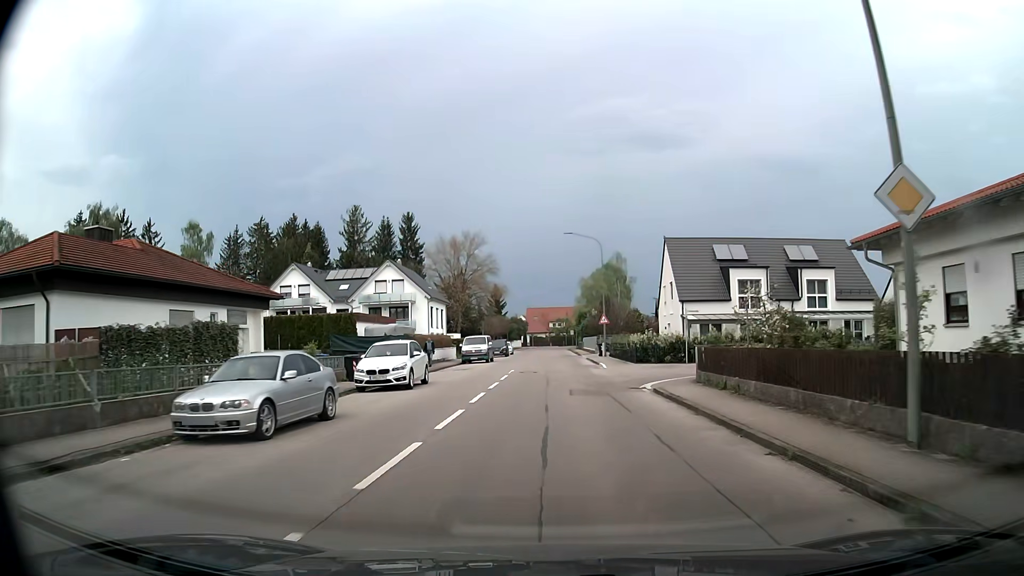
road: tertiary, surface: asphalt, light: Day
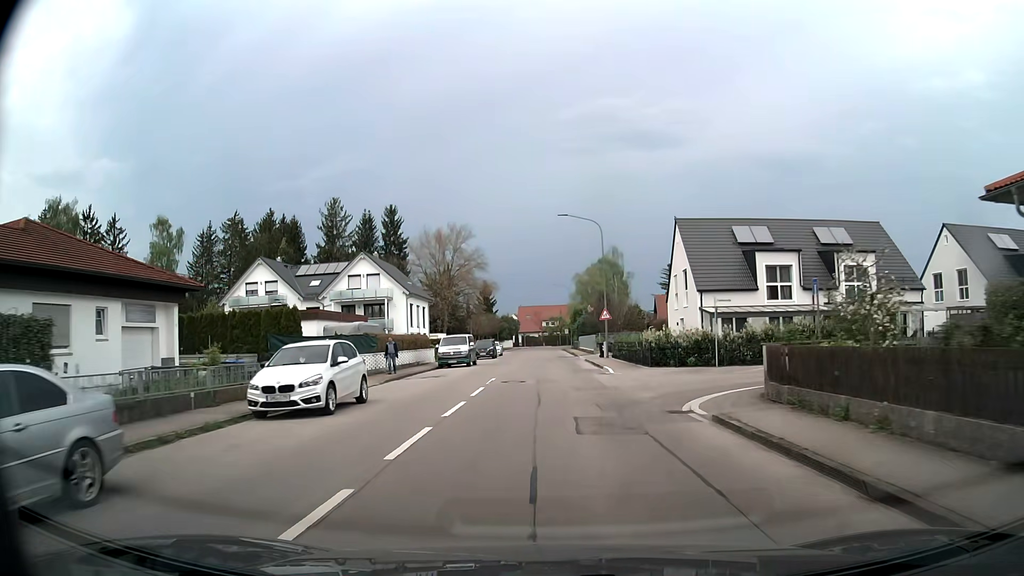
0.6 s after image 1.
(+0.1, +7.7) m; +1°
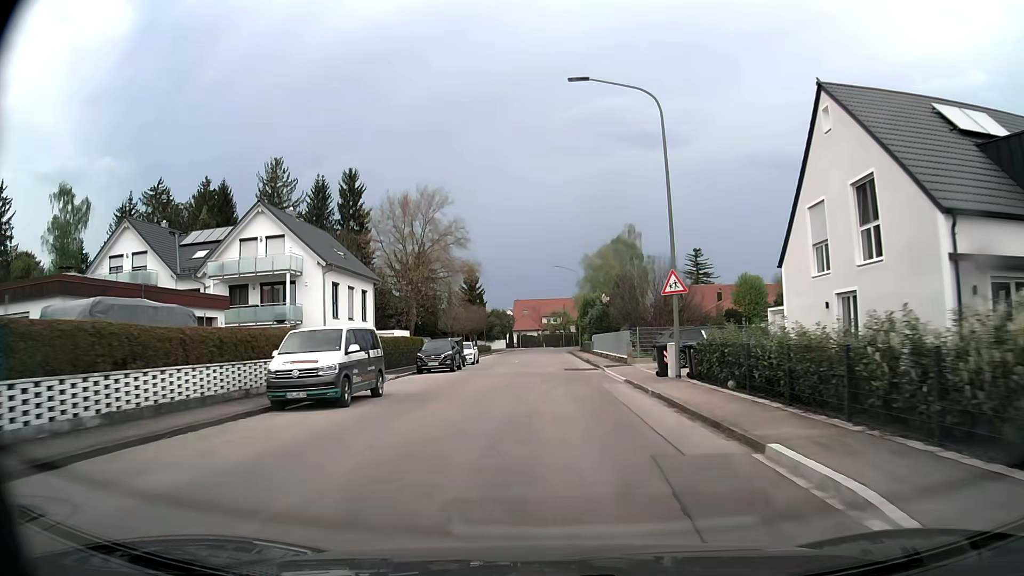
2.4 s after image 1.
(+0.1, +24.8) m; 0°
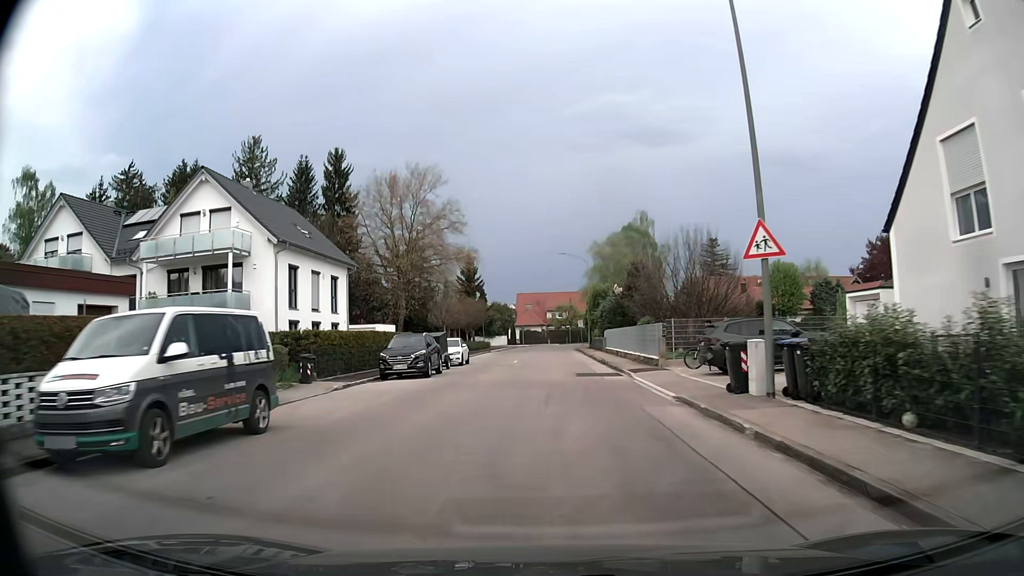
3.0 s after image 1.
(0.0, +8.2) m; 0°
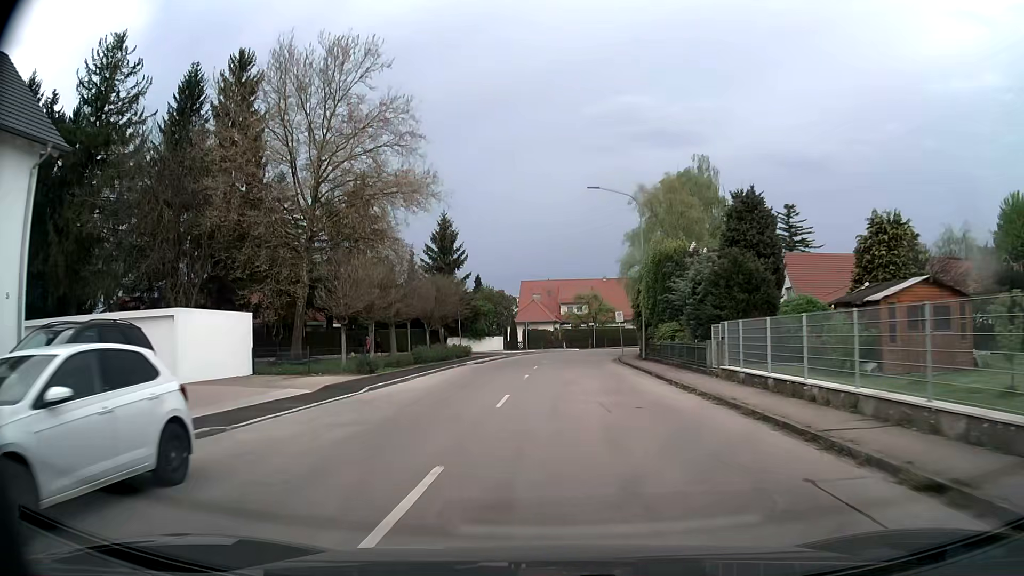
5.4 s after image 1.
(-0.4, +31.1) m; -1°
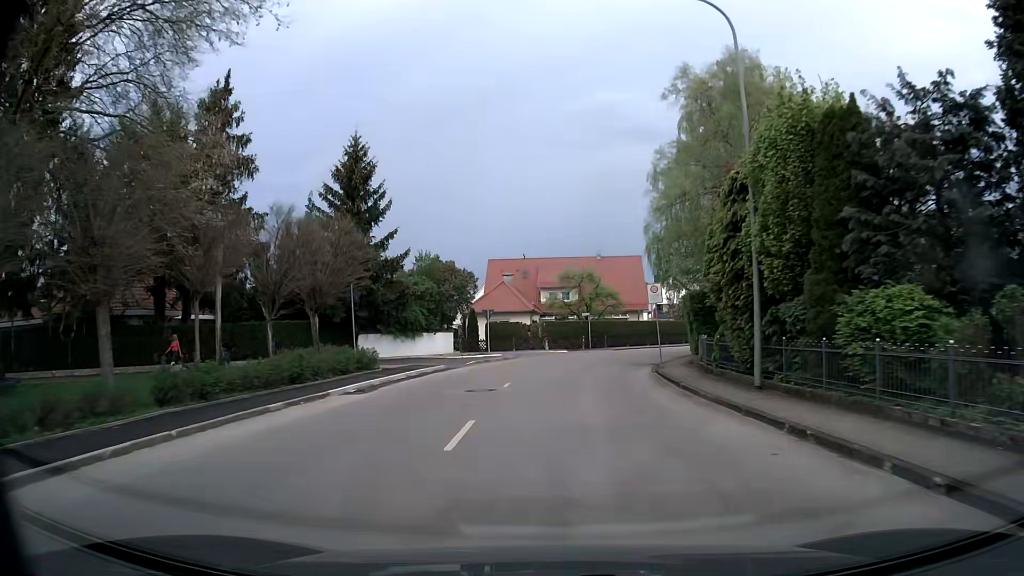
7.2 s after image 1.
(+0.2, +23.0) m; +2°
